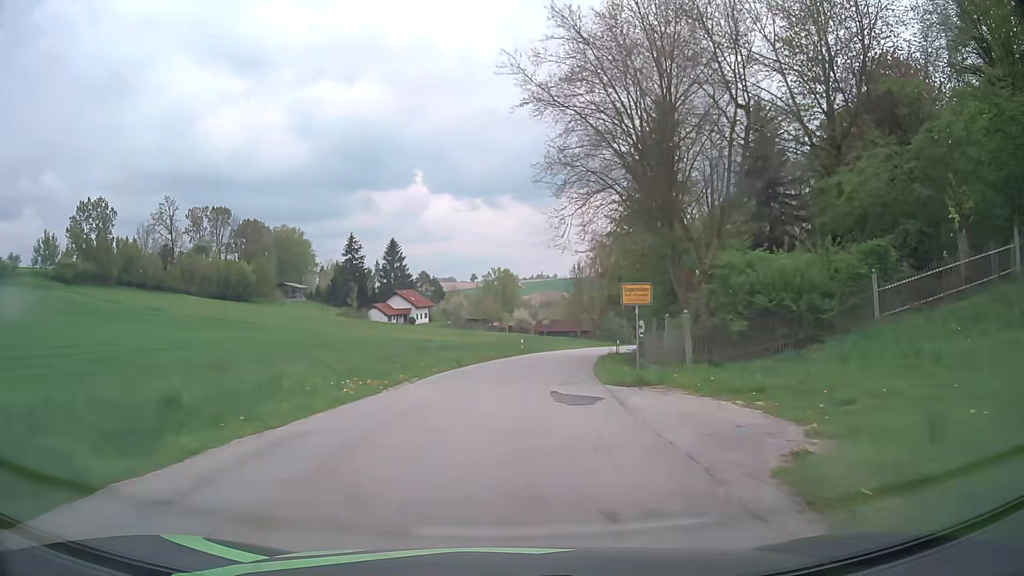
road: tertiary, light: Day
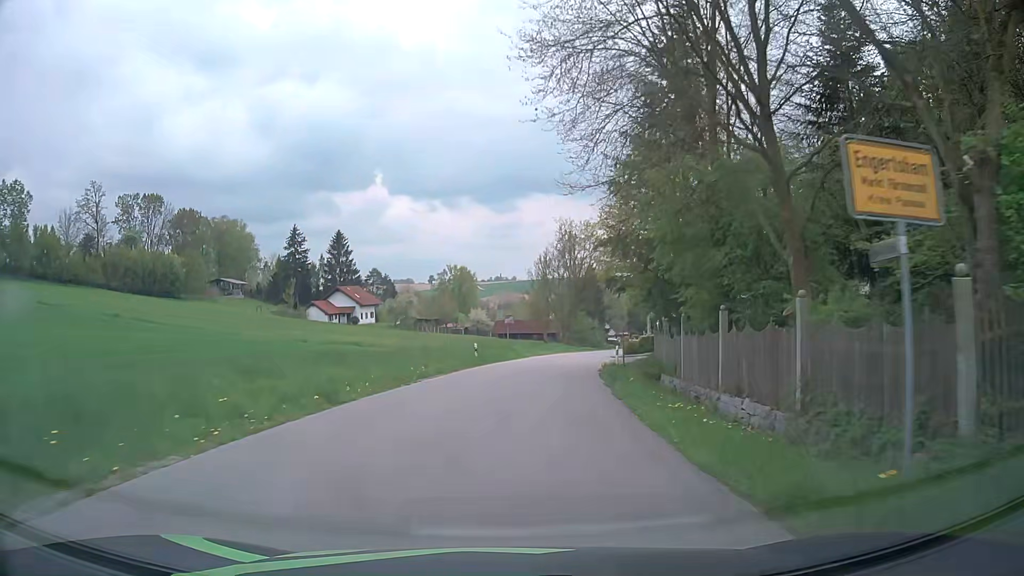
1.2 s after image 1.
(+0.5, +16.0) m; +3°
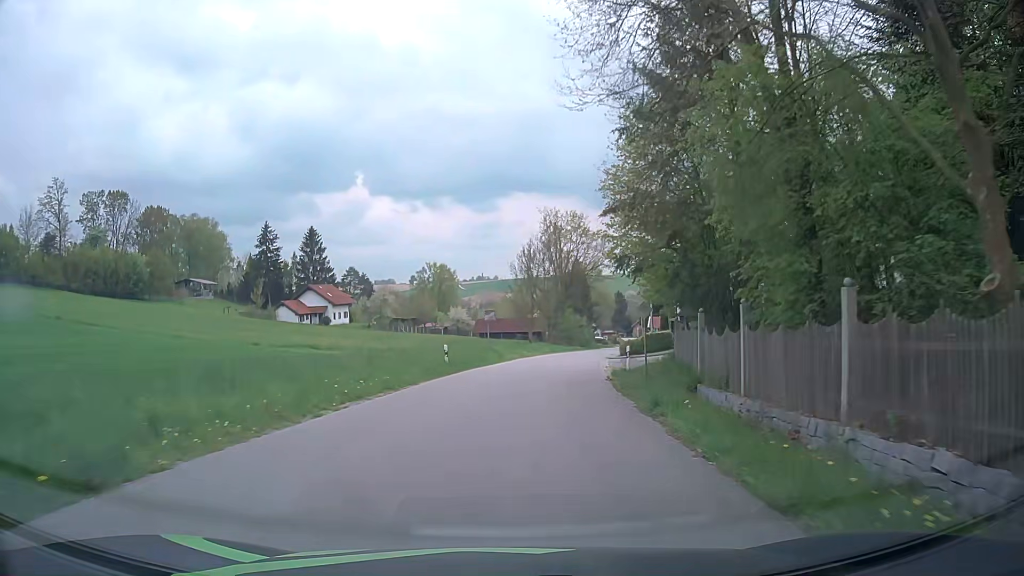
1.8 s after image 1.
(+0.1, +7.8) m; +1°
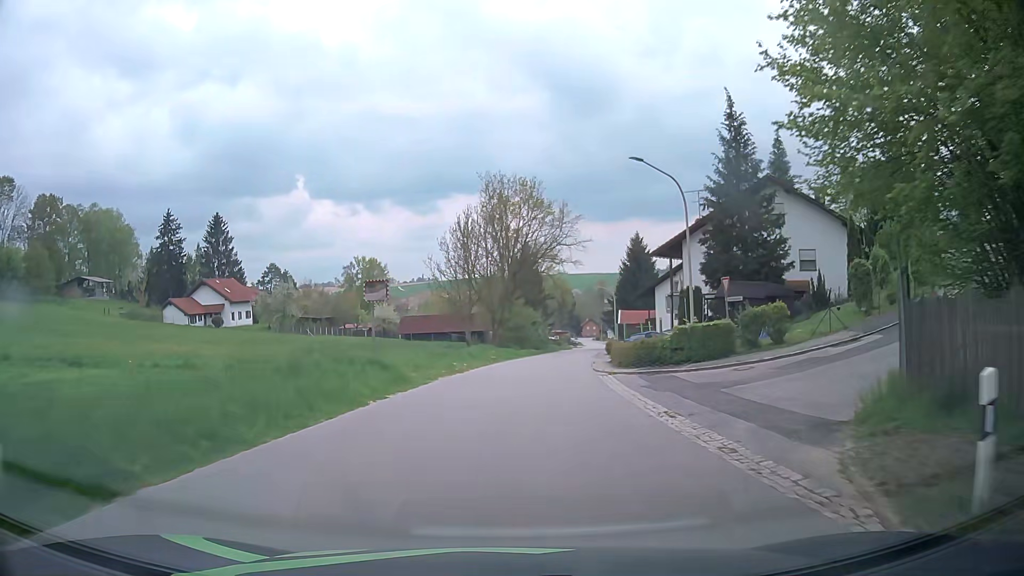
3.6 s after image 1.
(+1.0, +22.9) m; +6°
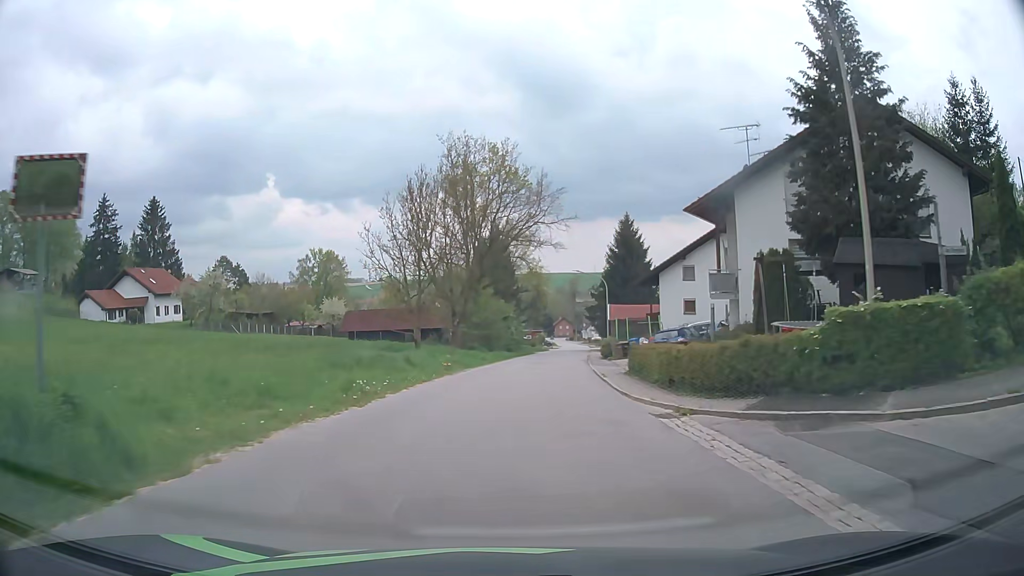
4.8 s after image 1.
(+0.2, +15.1) m; +2°
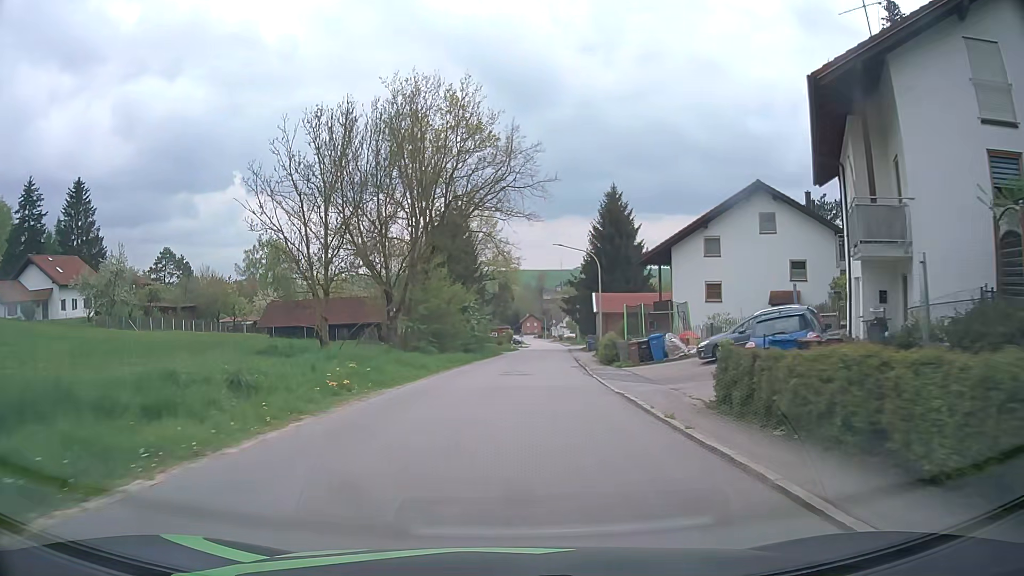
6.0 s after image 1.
(+0.4, +15.0) m; +3°
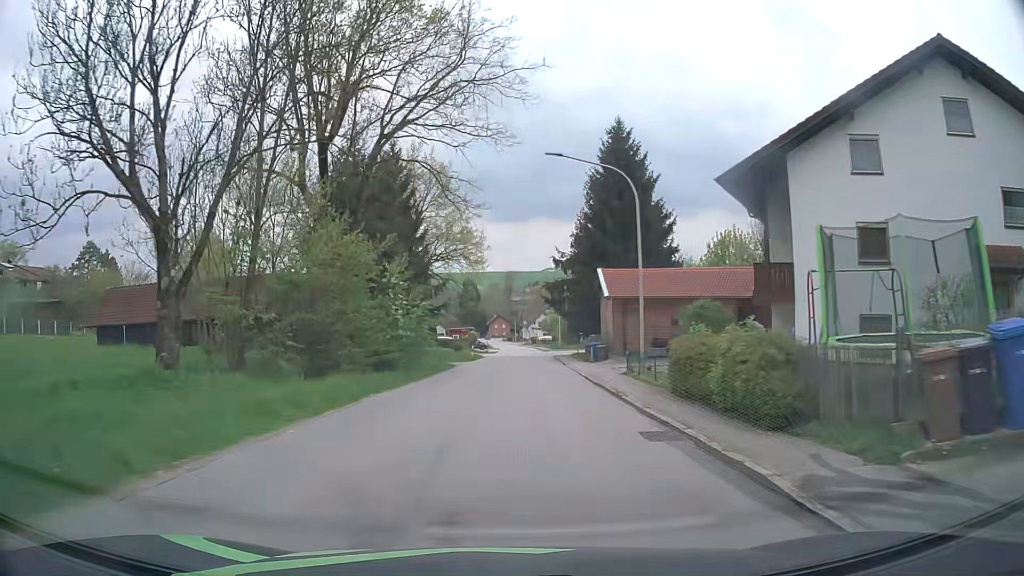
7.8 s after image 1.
(+0.6, +22.3) m; +2°
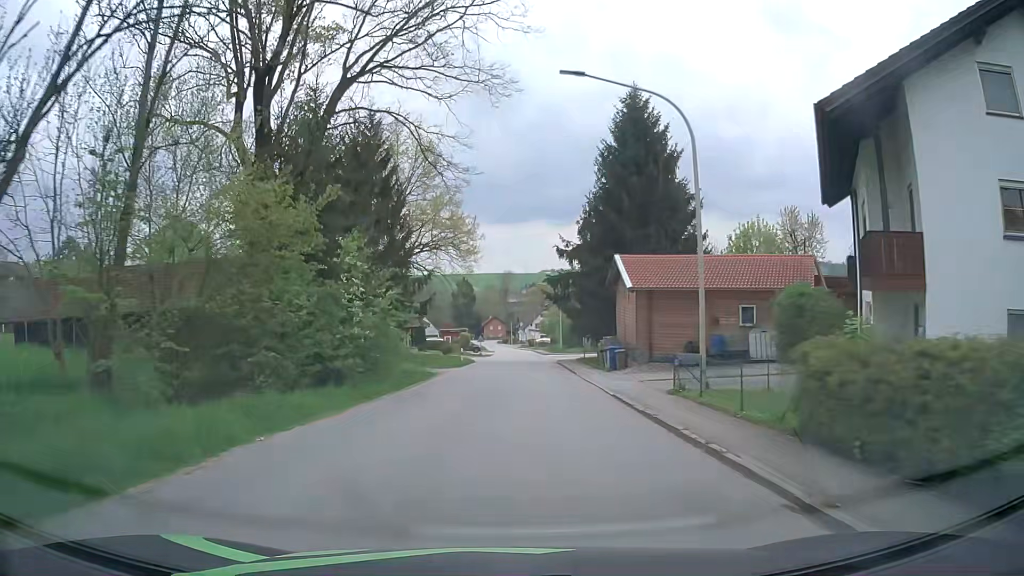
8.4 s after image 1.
(+0.1, +7.3) m; +1°
(0, +10) (0, +20) (0, +30) (0, +40) (+2, +50) (+8, +58) (+17, +62) (+25, +67) (+33, +73) (+40, +81) m
